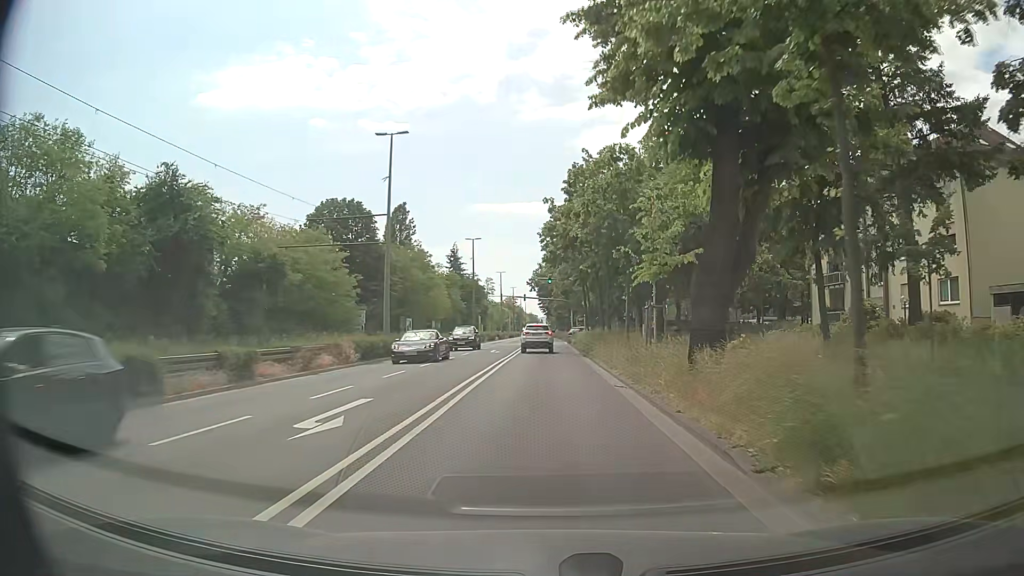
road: tertiary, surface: asphalt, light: Day
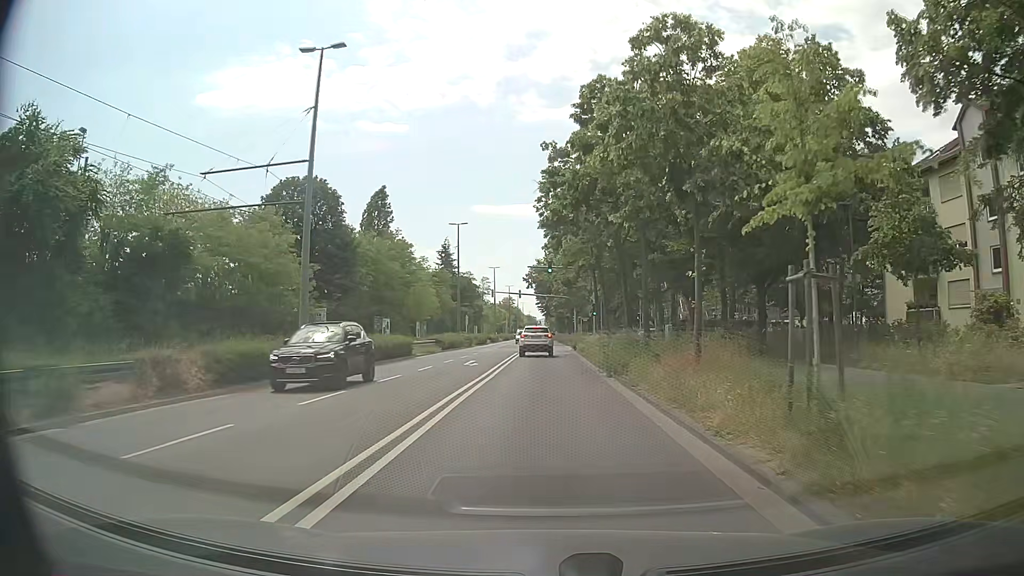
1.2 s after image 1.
(0.0, +12.8) m; 0°
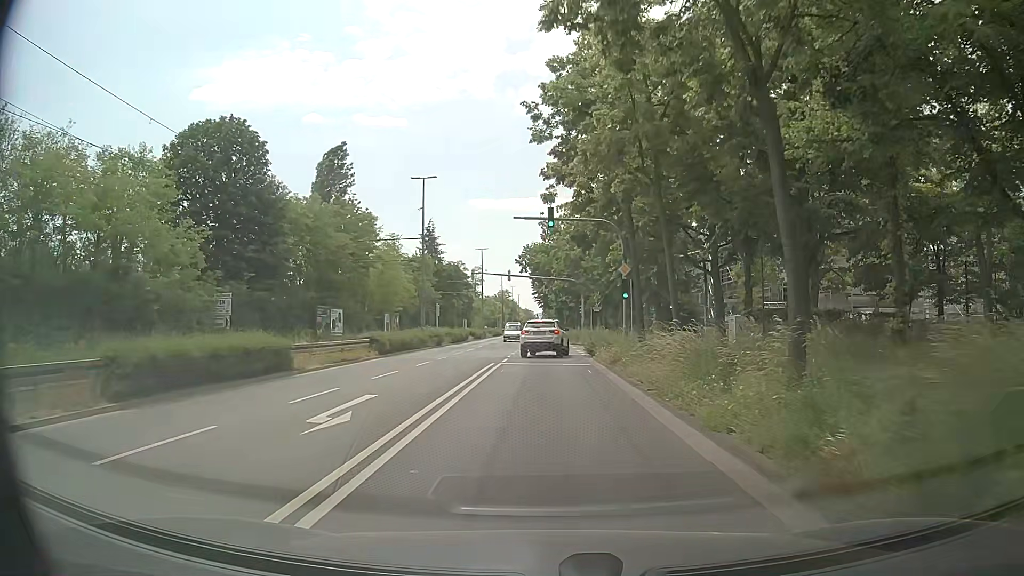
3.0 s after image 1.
(+0.2, +18.6) m; 0°
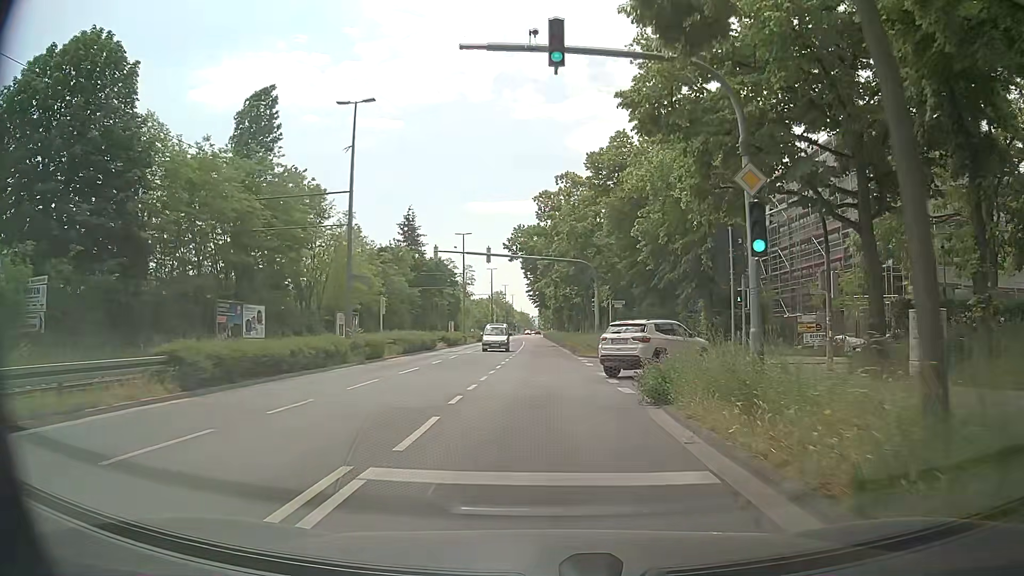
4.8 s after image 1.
(+0.3, +17.9) m; +1°
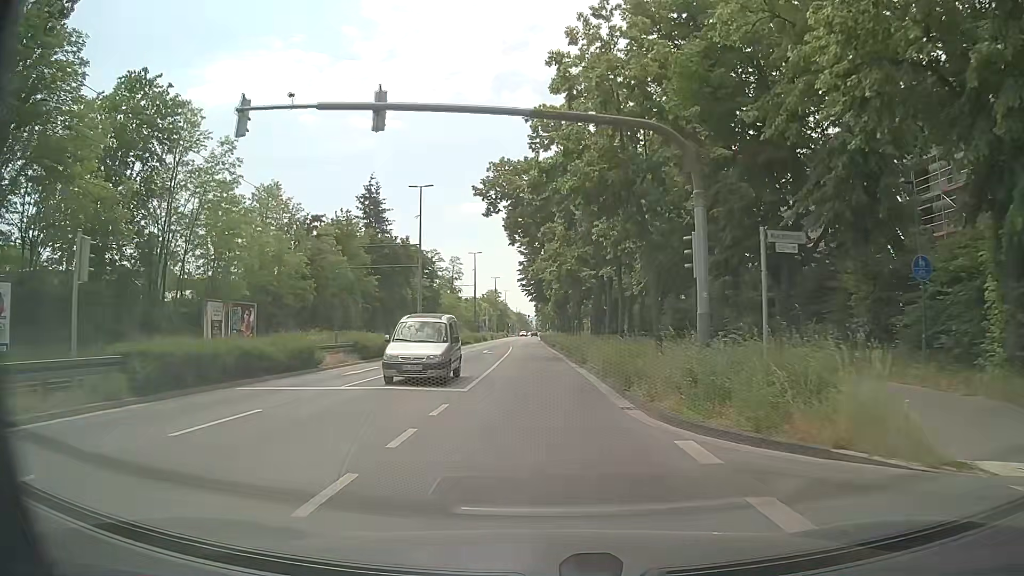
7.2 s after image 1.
(+0.1, +25.9) m; +1°
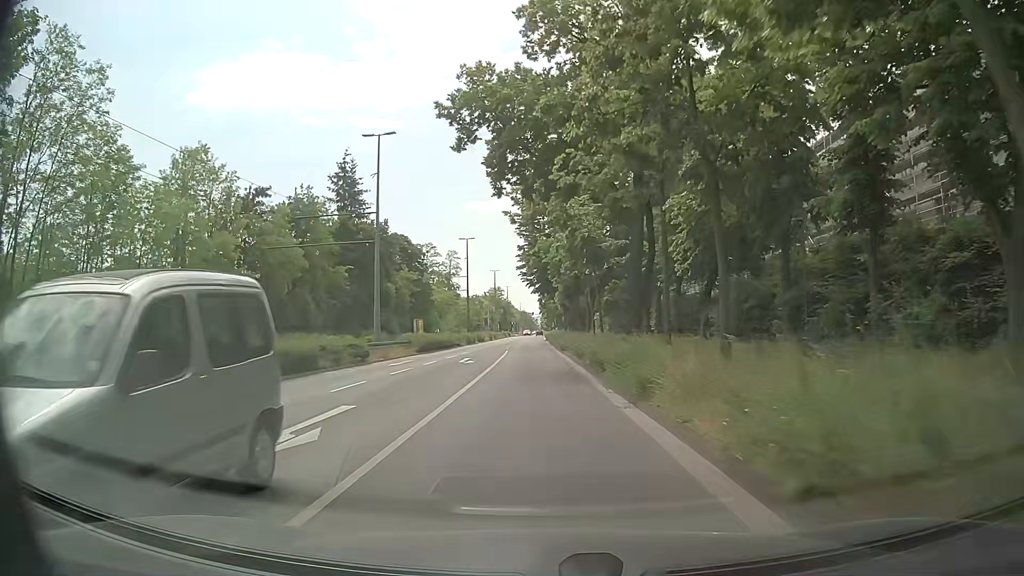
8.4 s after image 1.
(-0.1, +14.2) m; 0°
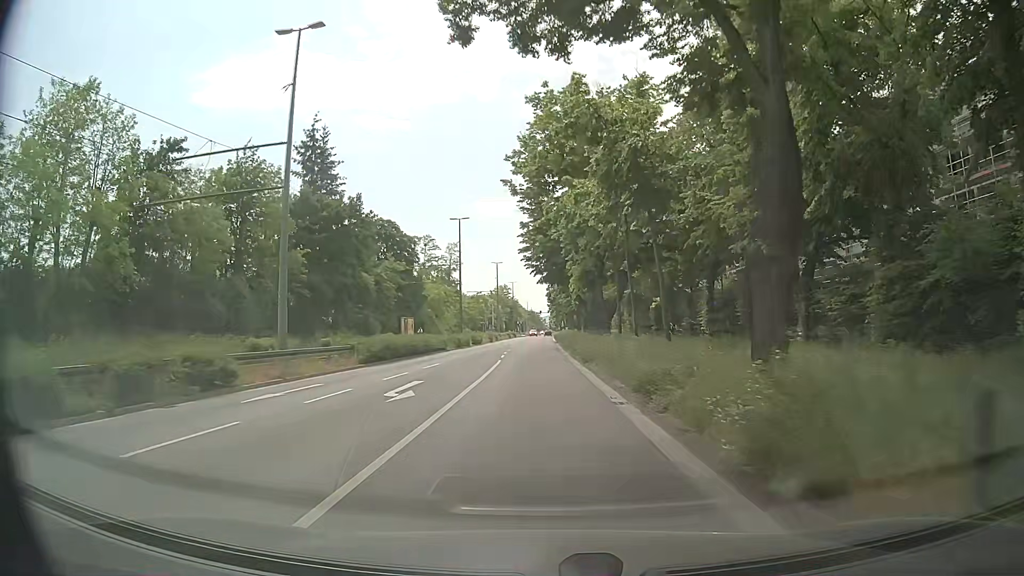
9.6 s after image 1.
(-0.3, +14.4) m; -1°
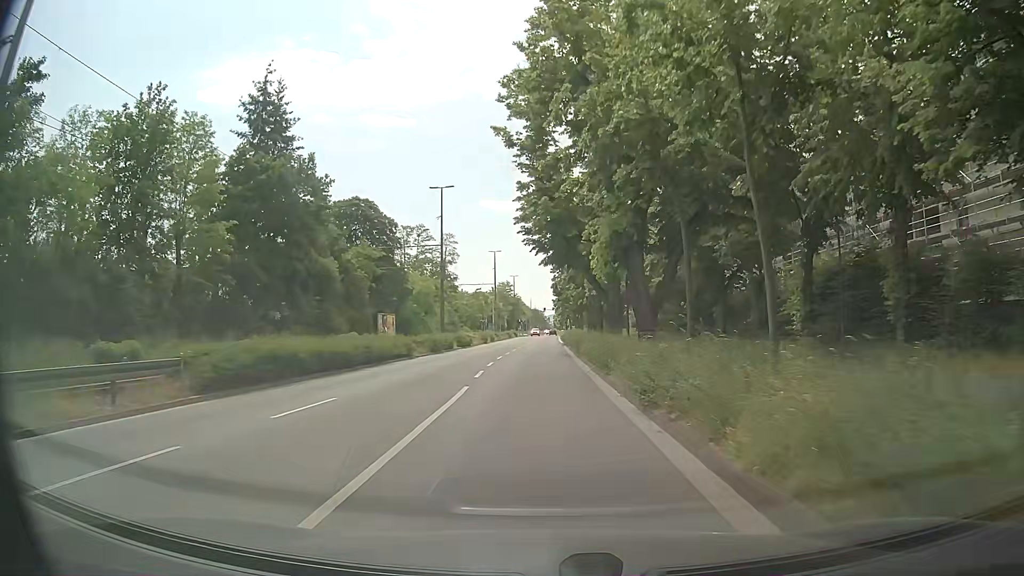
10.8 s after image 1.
(-0.1, +14.2) m; -1°
(0, +10) (0, +20) (0, +30) (0, +40) (+1, +50) (+1, +60) (+1, +70) (+1, +80) (+2, +90) (+2, +100) m
